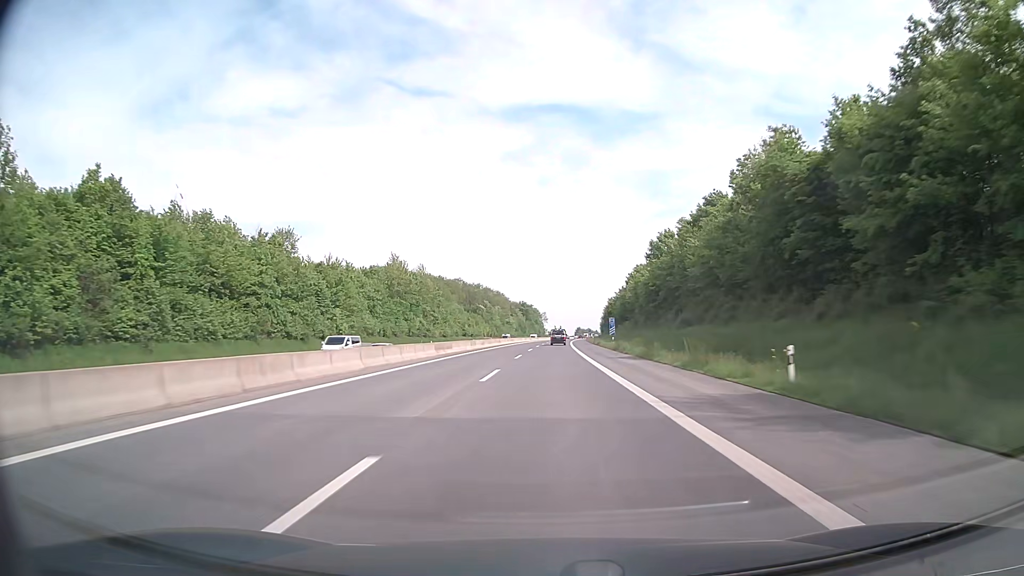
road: motorway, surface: asphalt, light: Day
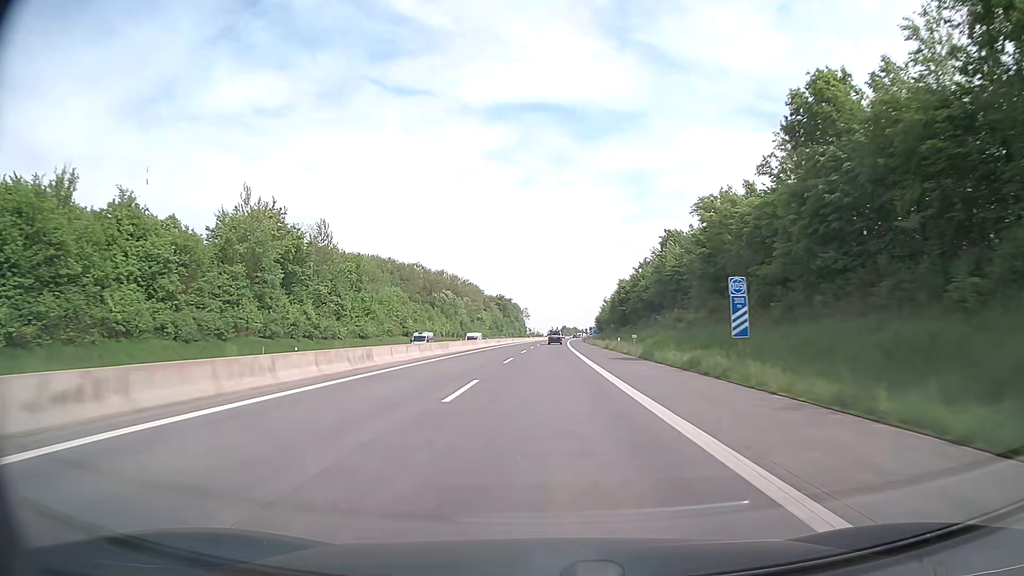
(+0.8, +59.6) m; +1°
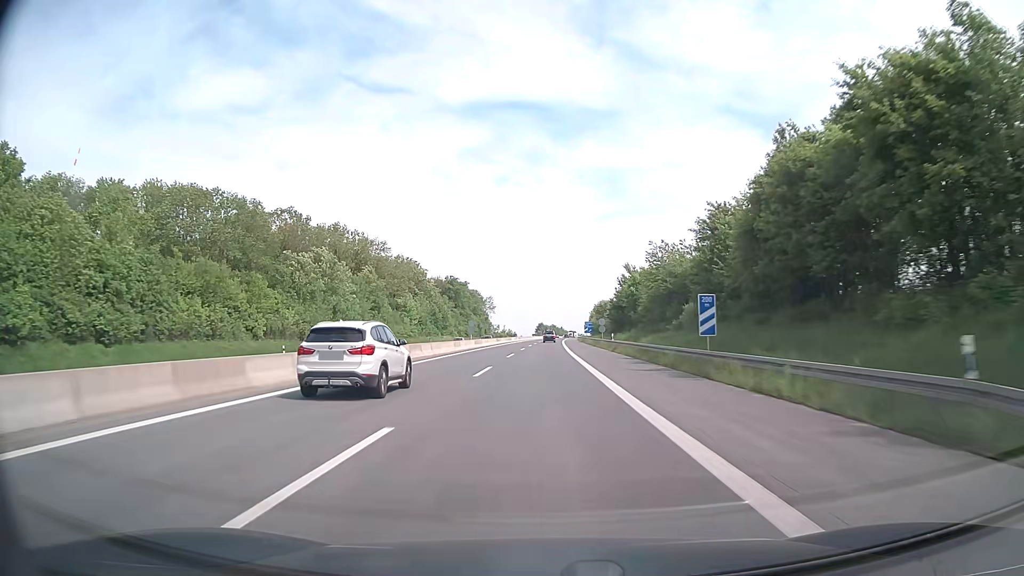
(+1.7, +99.3) m; +2°
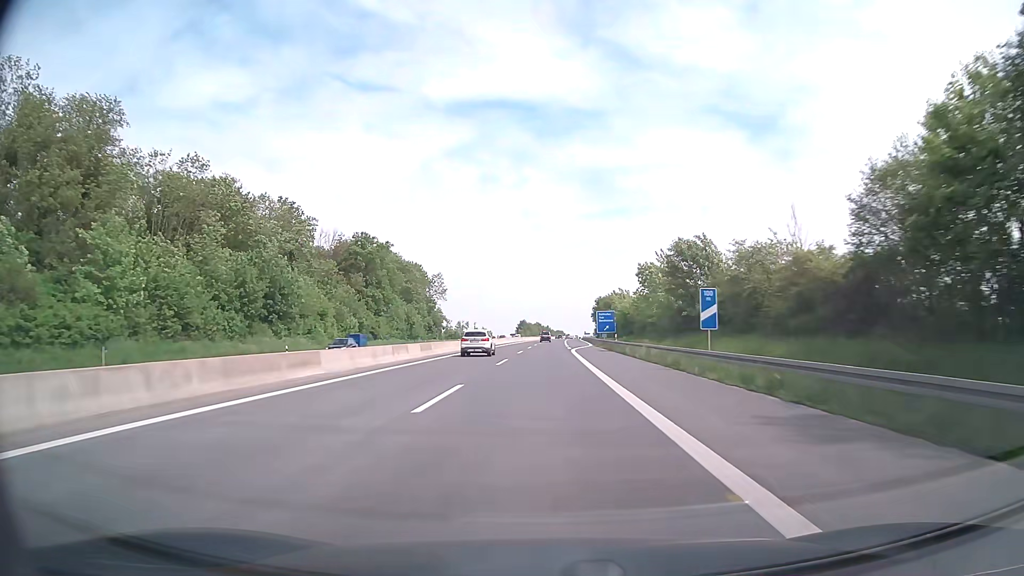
(+1.2, +99.3) m; +1°
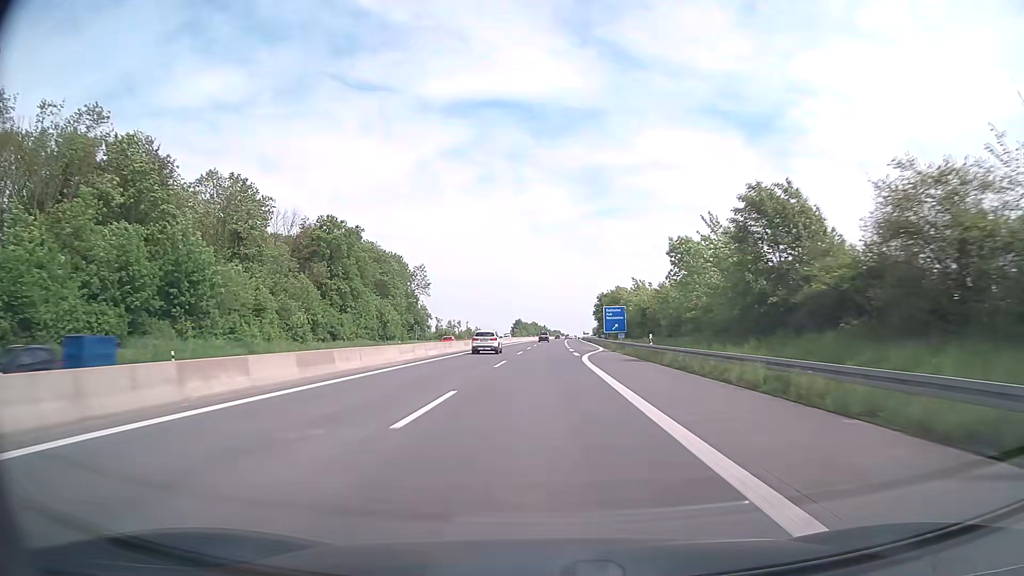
(0.0, +19.9) m; 0°
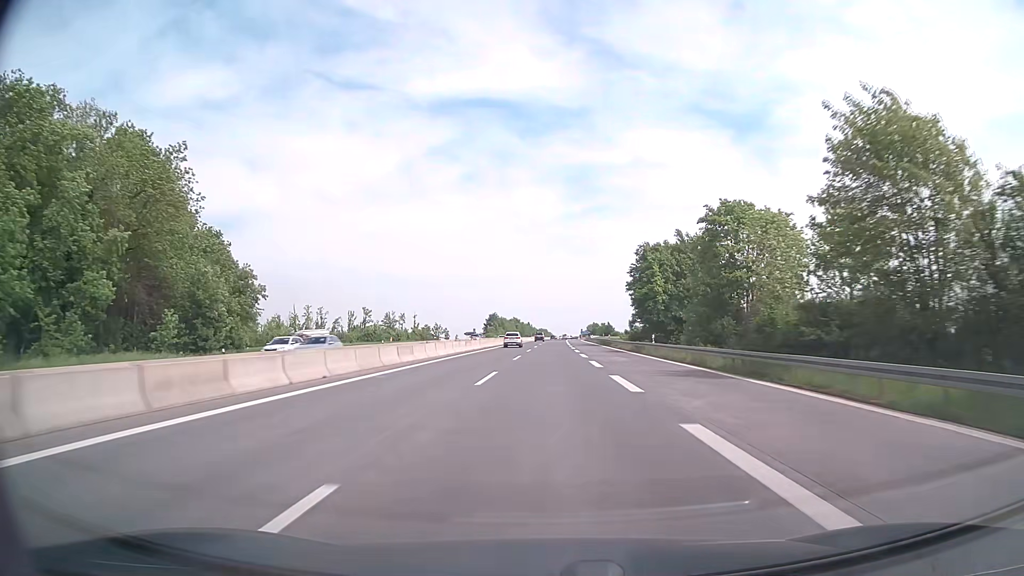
(+1.3, +99.3) m; +1°
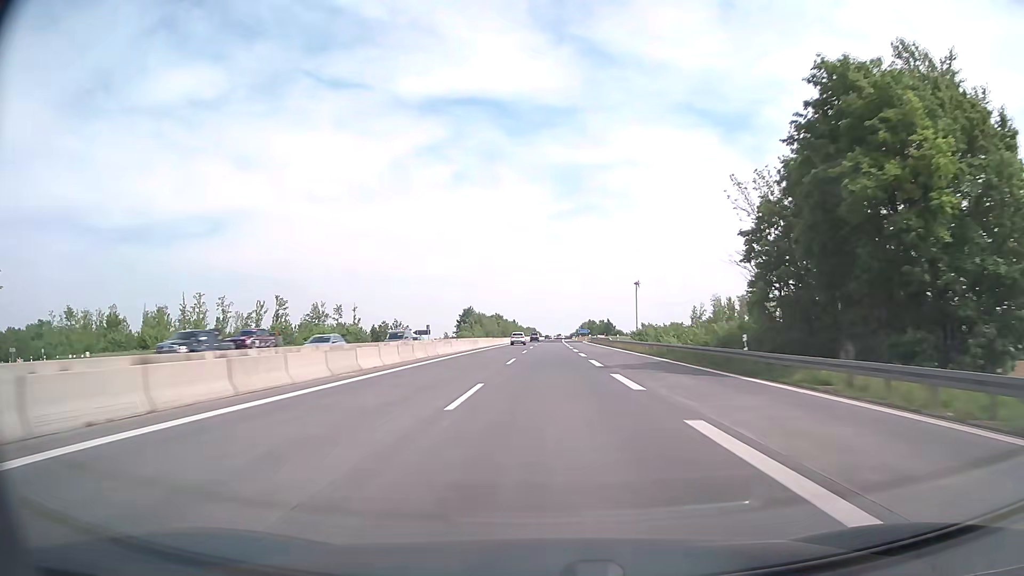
(+0.6, +59.6) m; +1°
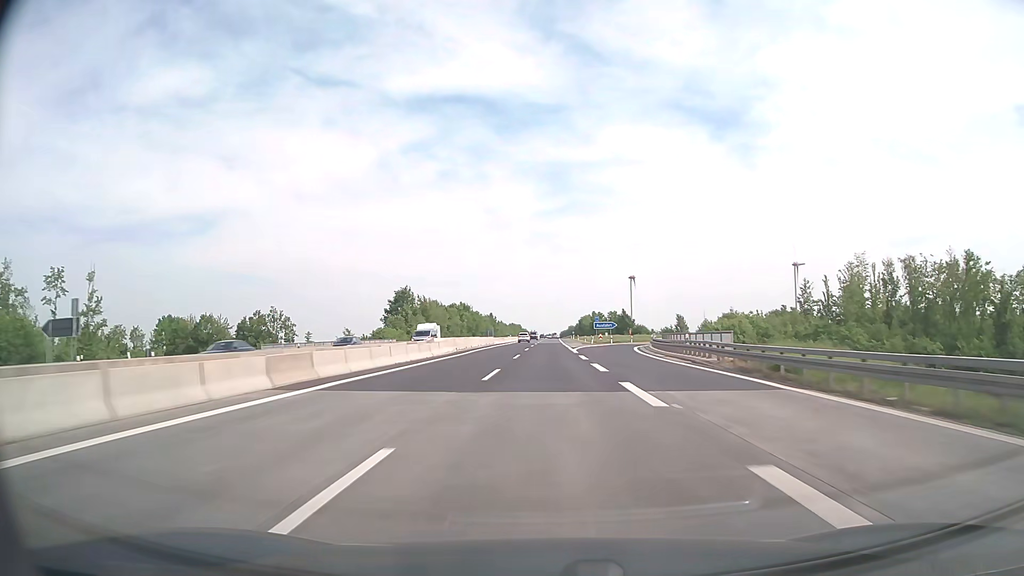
(+1.1, +99.3) m; +1°
(0, +10) (0, +20) (0, +30) (0, +40) (0, +50) (0, +60) (0, +70) (0, +80) (+1, +90) (+1, +100) m
